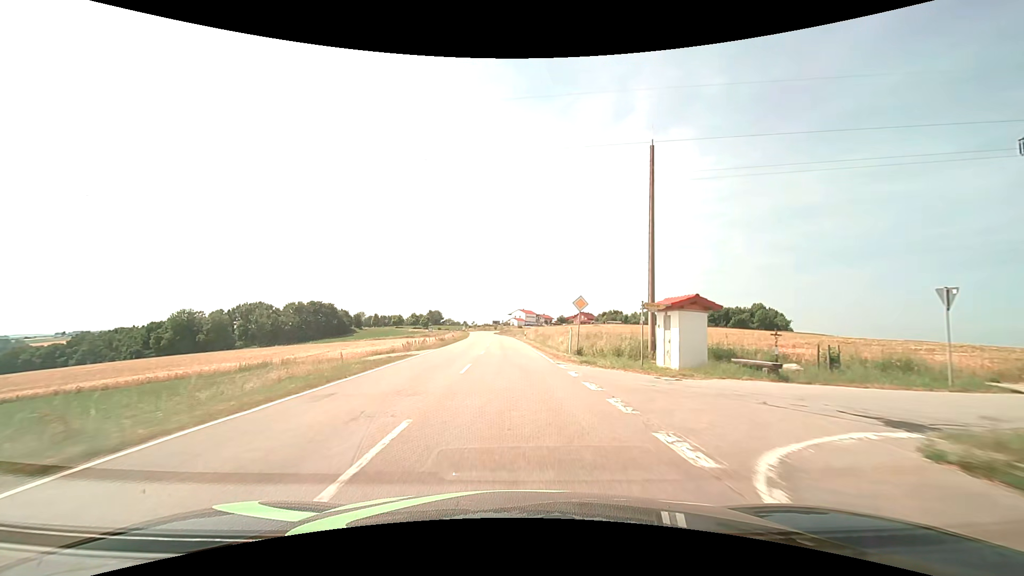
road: tertiary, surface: asphalt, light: Day
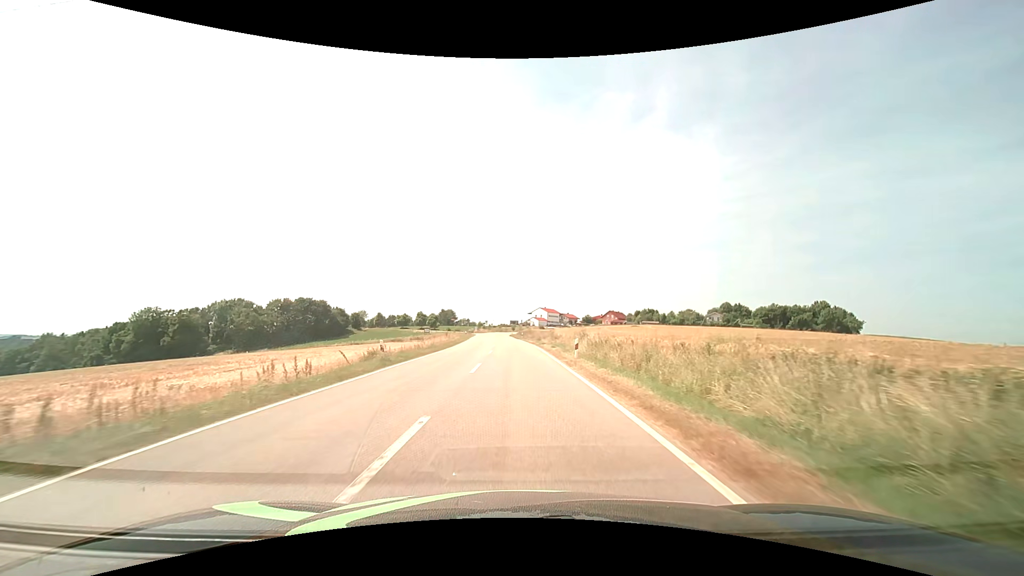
(-0.8, +35.0) m; -2°
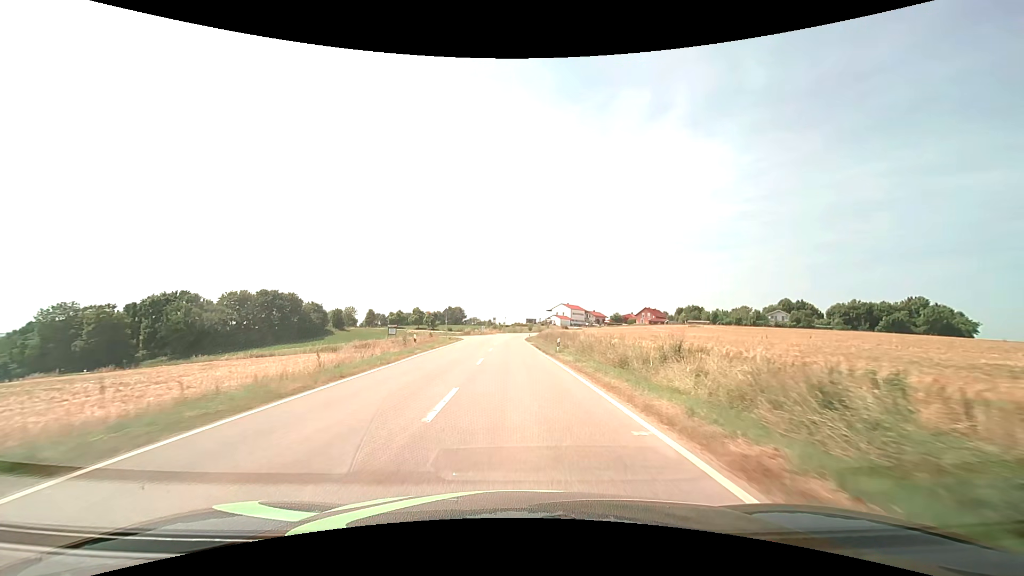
(-0.7, +43.2) m; -2°
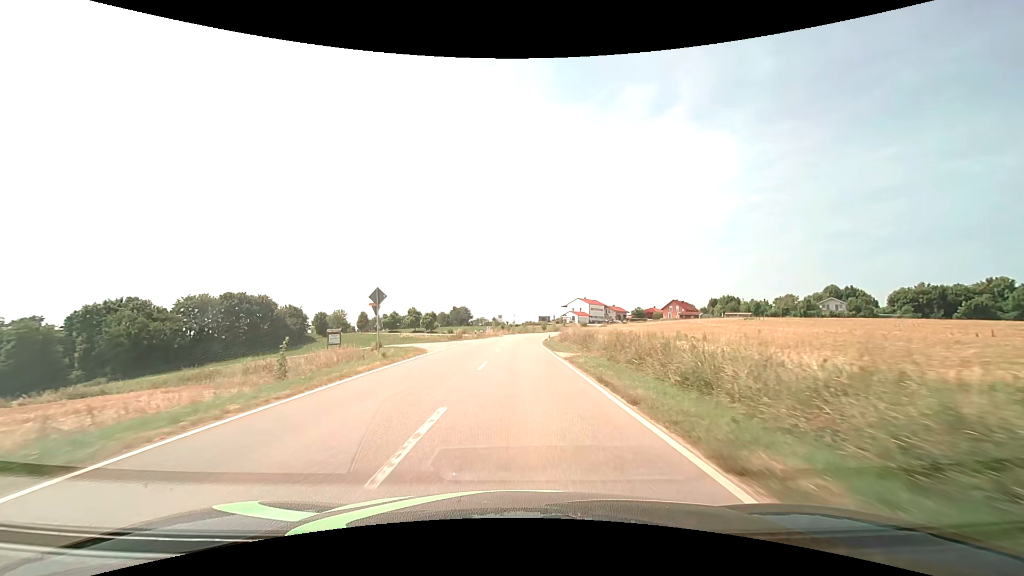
(-0.3, +25.7) m; -1°
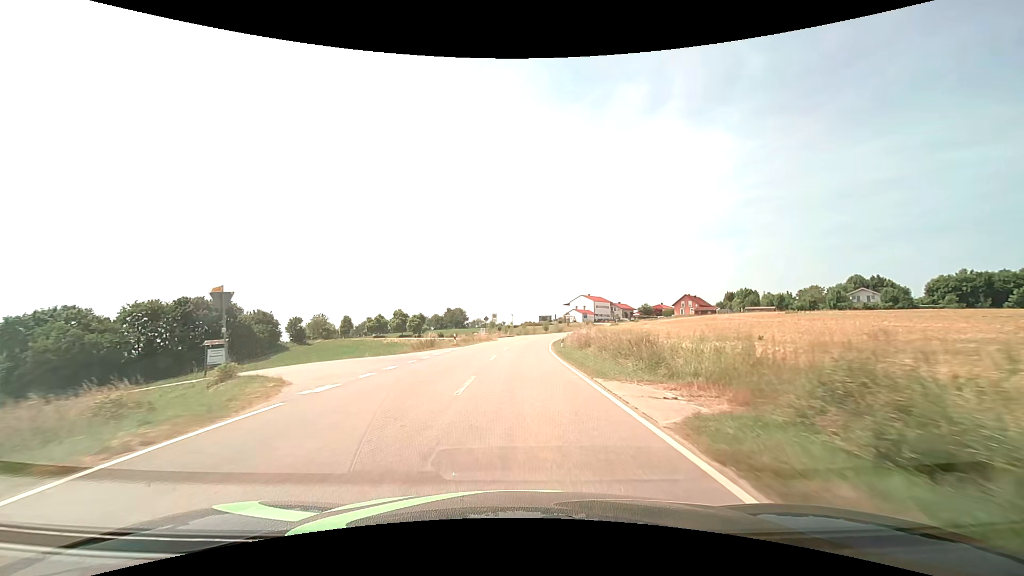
(0.0, +17.1) m; 0°
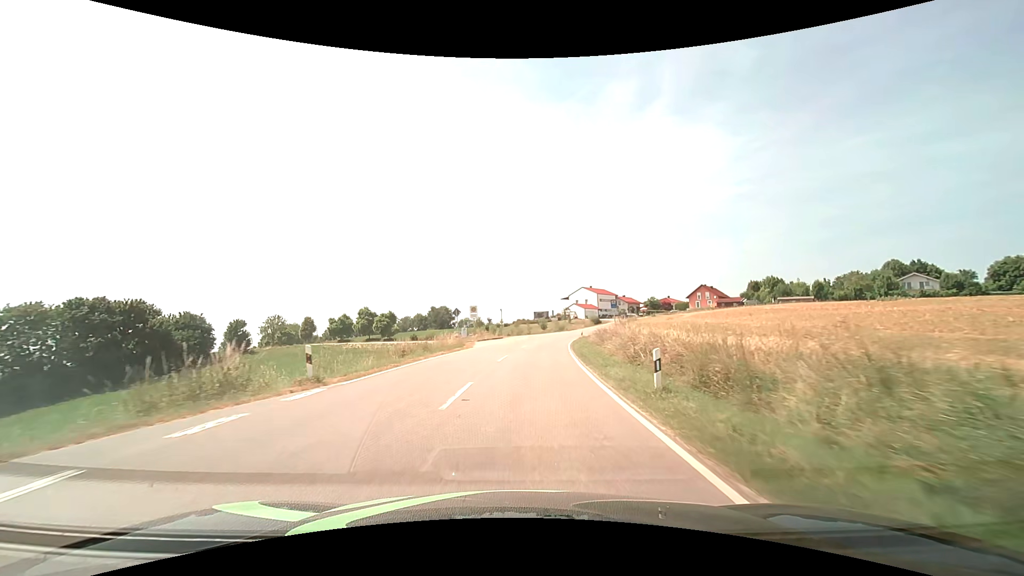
(+0.2, +25.4) m; +1°
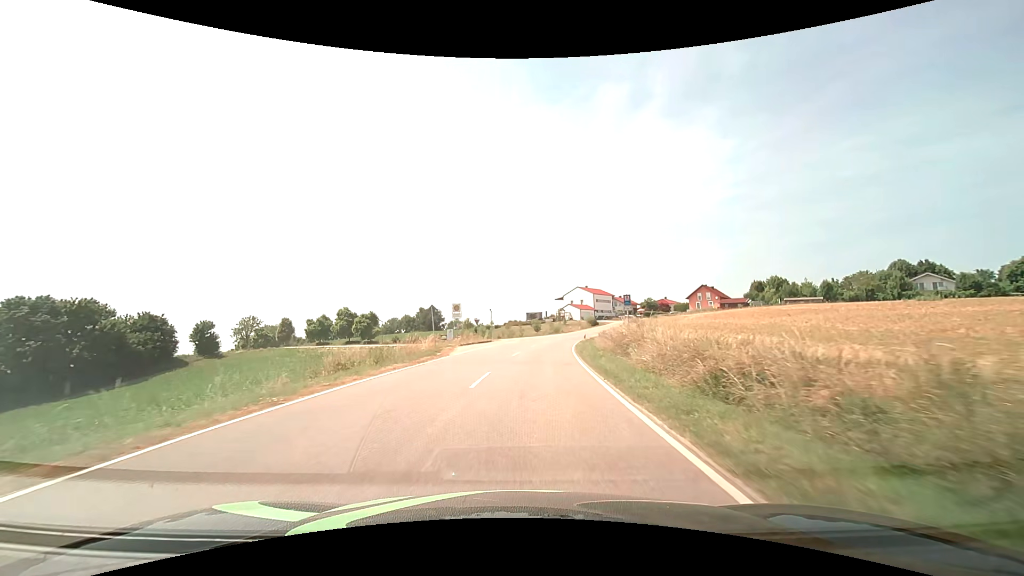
(0.0, +8.4) m; +1°
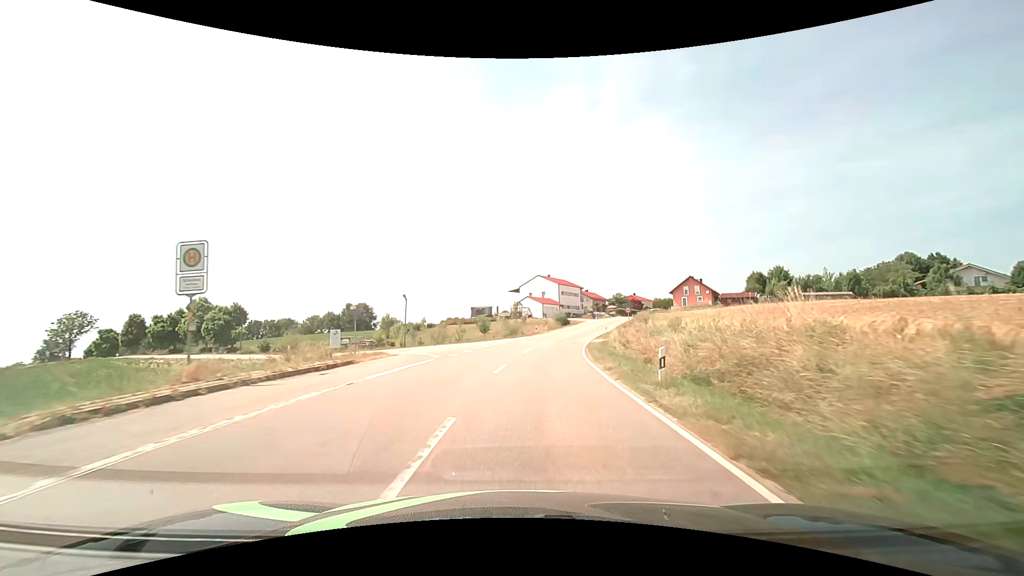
(+1.5, +33.5) m; +6°
(0, +10) (+1, +20) (+2, +30) (+3, +40) (+5, +50) (+8, +59) (+10, +69) (+13, +79) (+16, +88) (+19, +98) m
